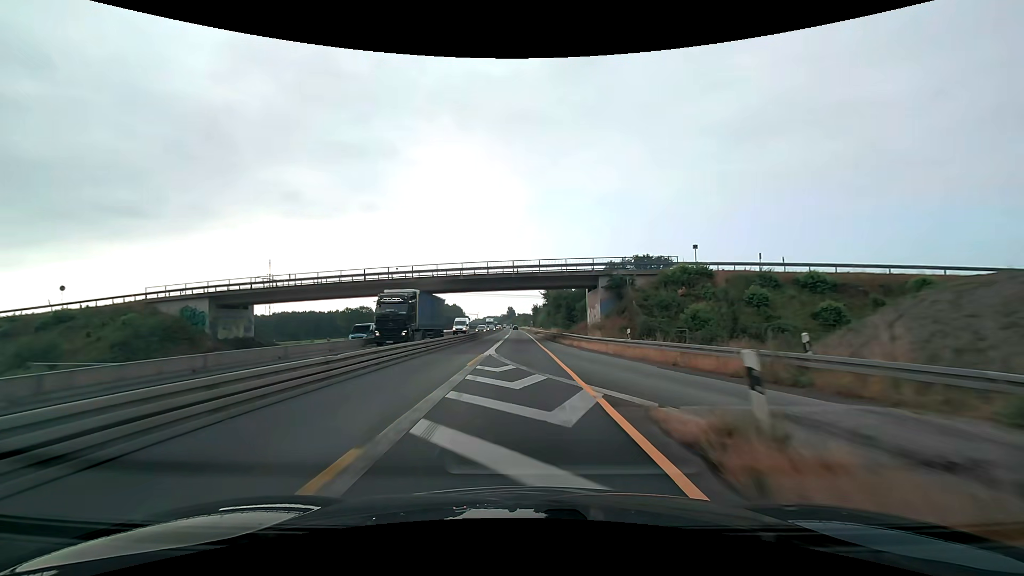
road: motorway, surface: asphalt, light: Day
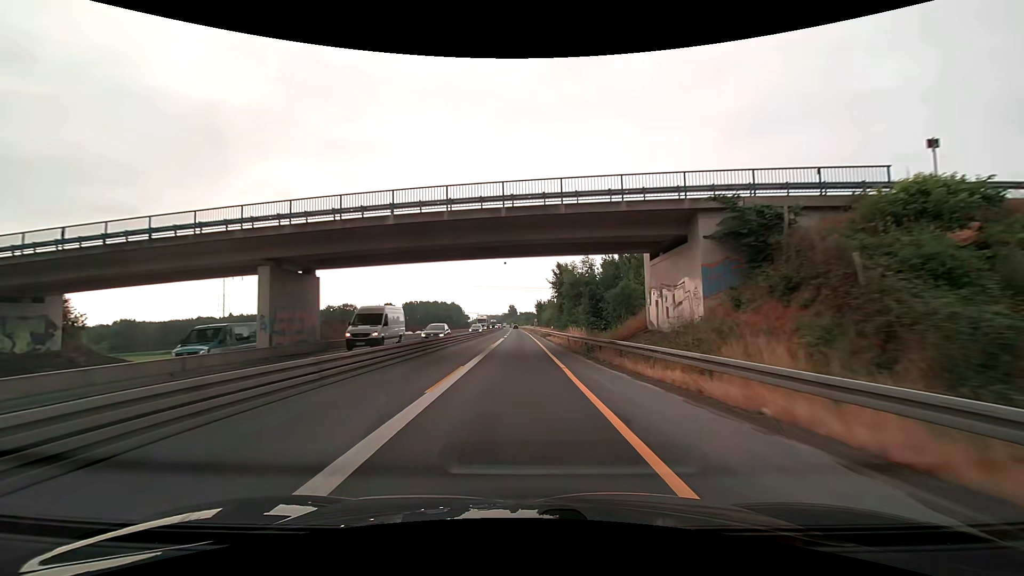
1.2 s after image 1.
(0.0, +25.1) m; 0°
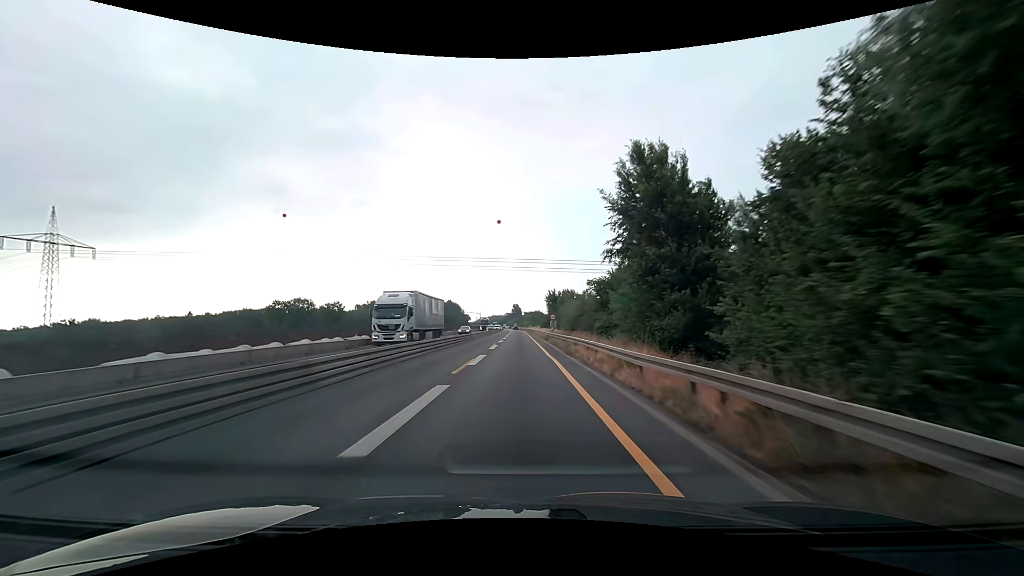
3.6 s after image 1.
(-0.3, +50.2) m; -1°
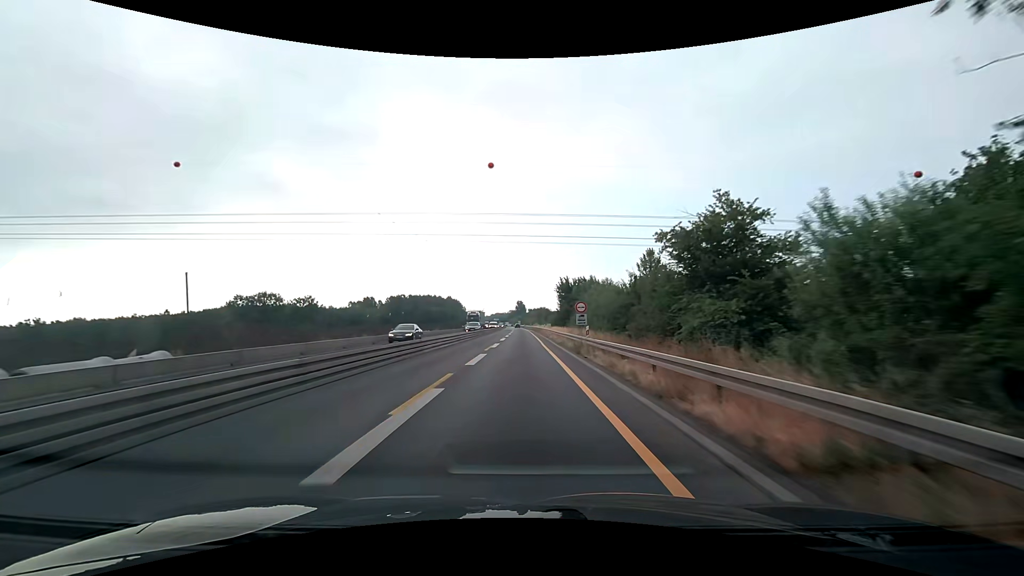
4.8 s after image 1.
(-0.1, +25.1) m; 0°
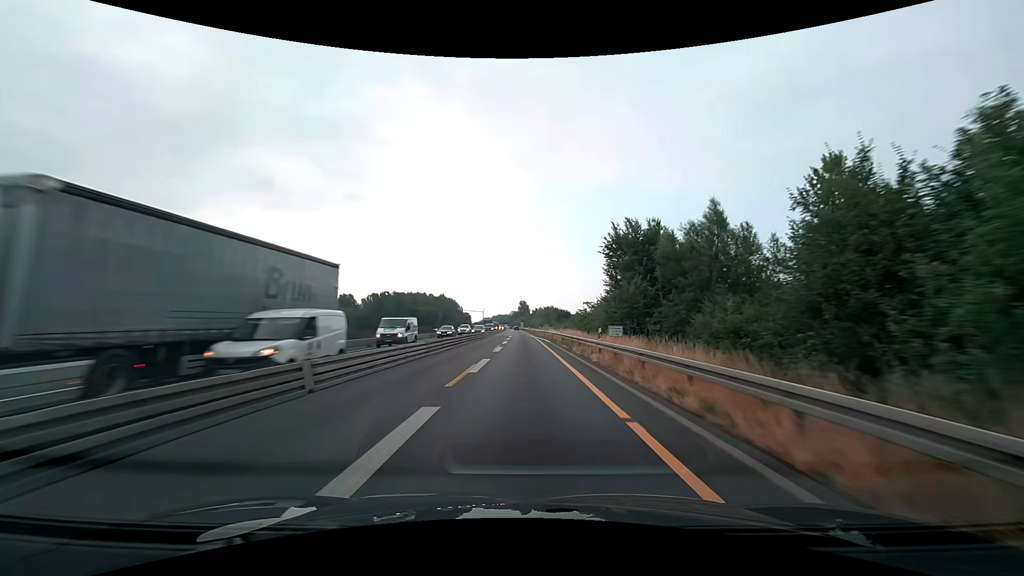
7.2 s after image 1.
(-0.4, +50.1) m; -1°
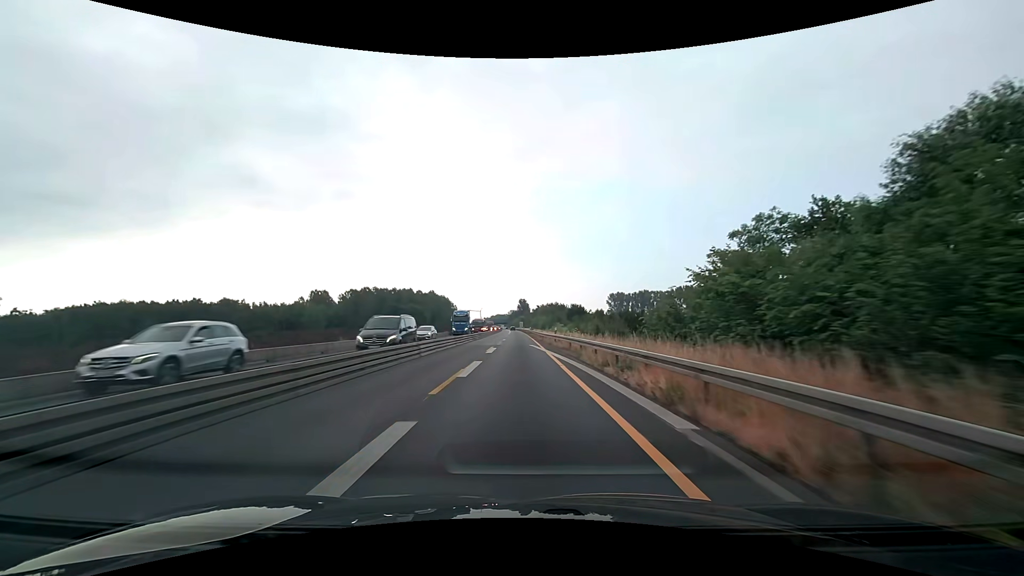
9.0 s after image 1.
(+0.1, +37.6) m; 0°
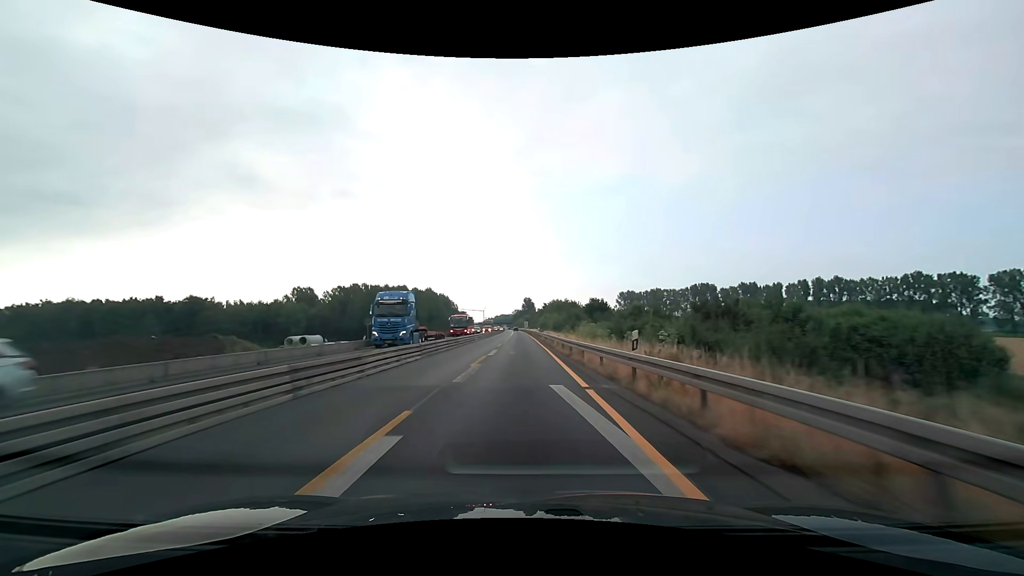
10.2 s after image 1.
(-0.1, +25.1) m; -1°
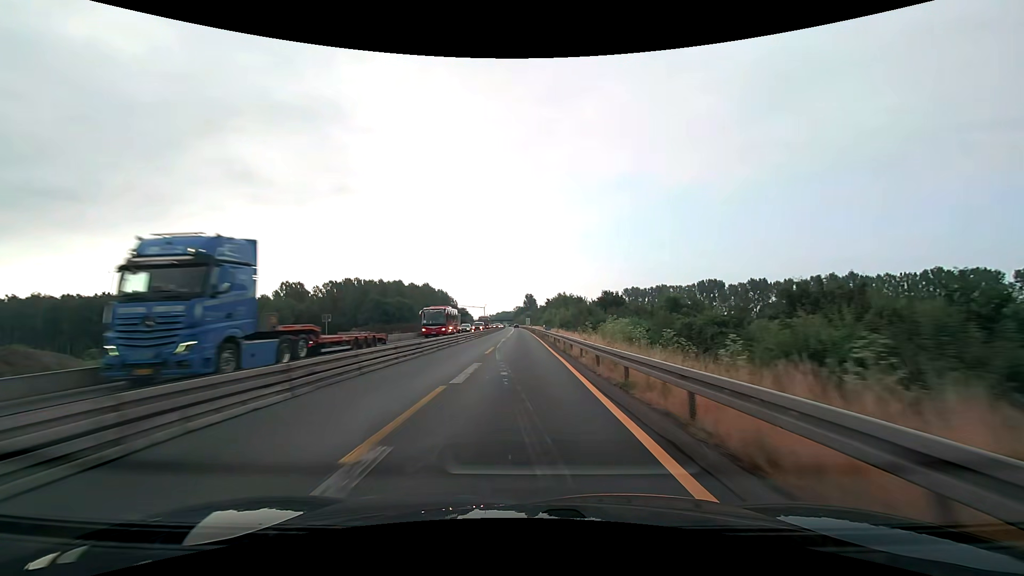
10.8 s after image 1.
(0.0, +12.5) m; 0°
